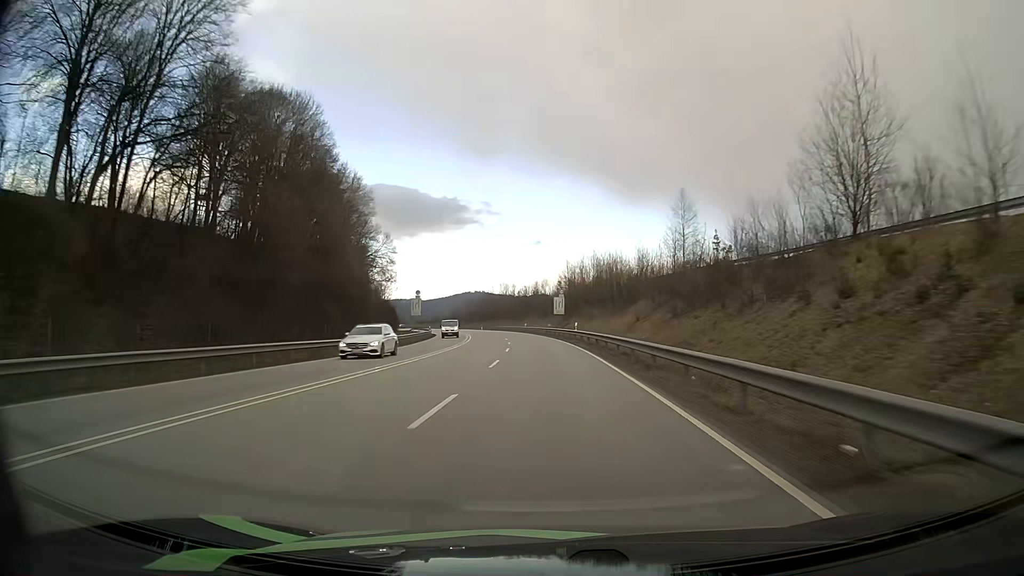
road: primary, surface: asphalt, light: Day
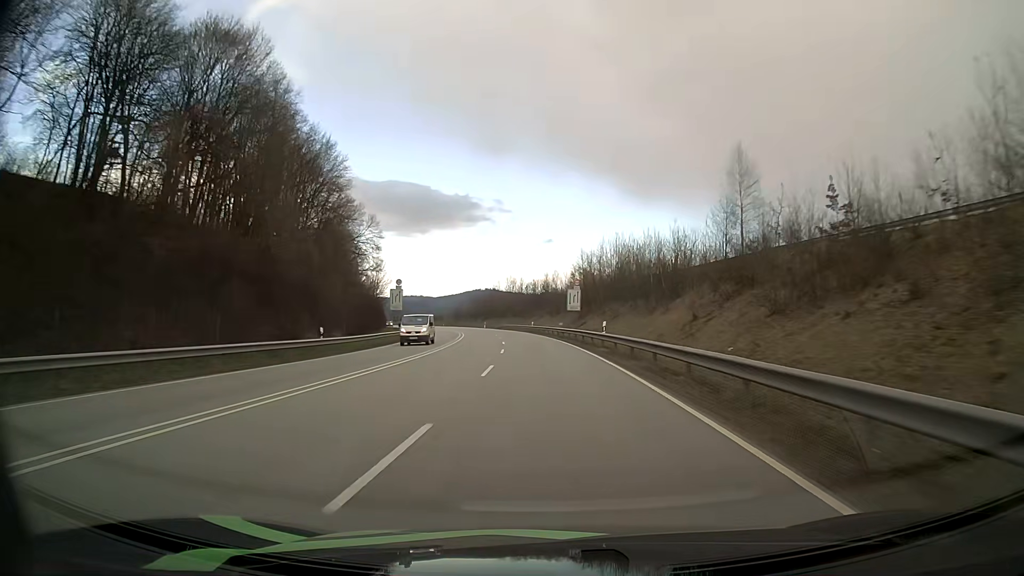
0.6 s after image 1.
(-0.1, +15.8) m; -1°
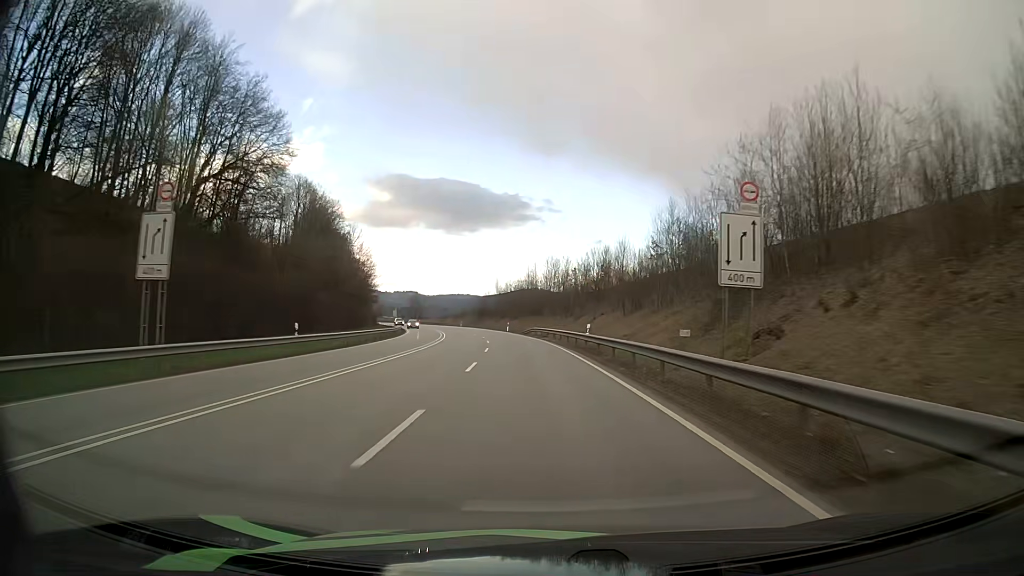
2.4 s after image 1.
(-1.3, +46.9) m; -4°
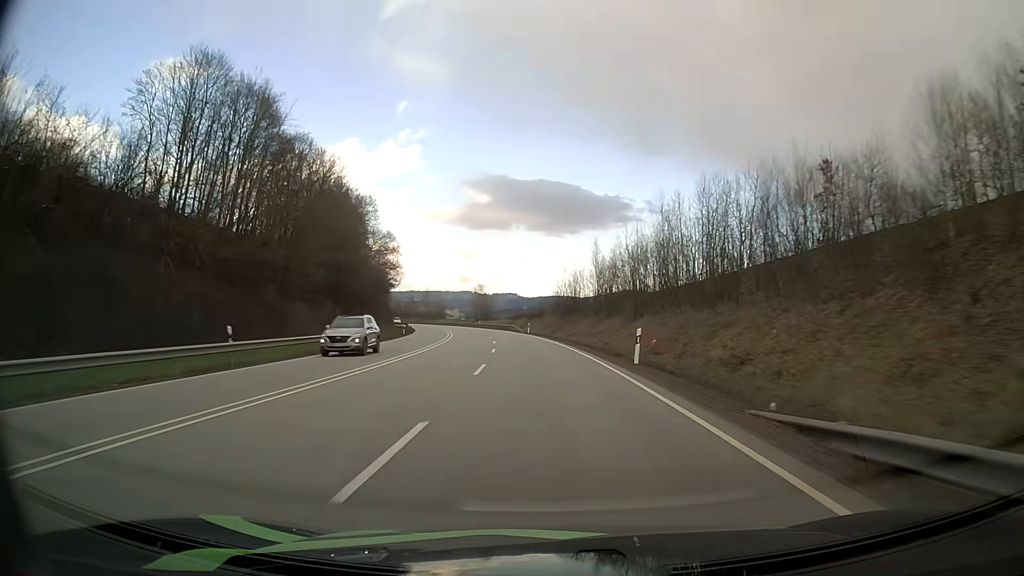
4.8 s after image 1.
(-4.4, +61.4) m; -8°
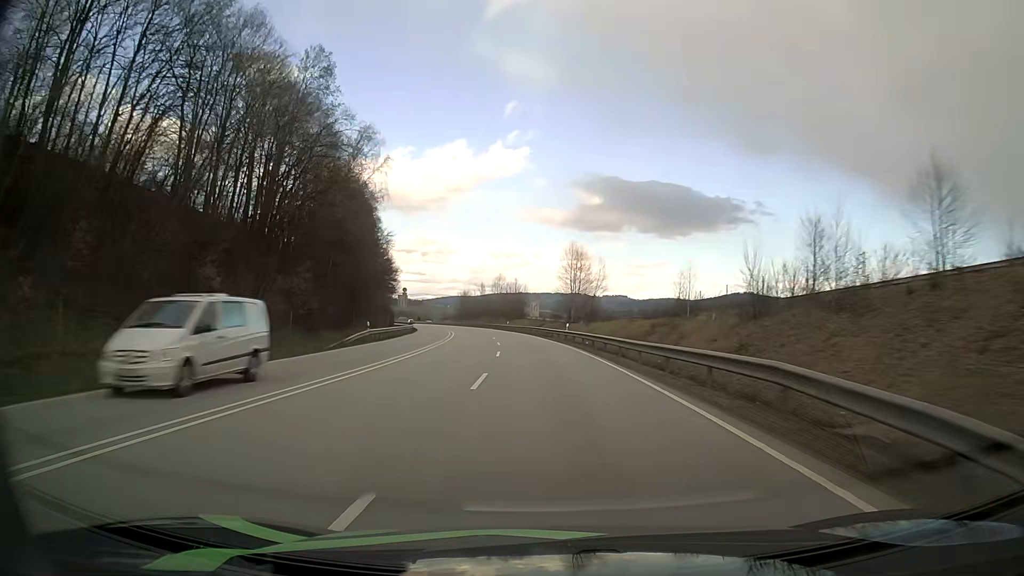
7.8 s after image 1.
(-6.5, +75.8) m; -10°
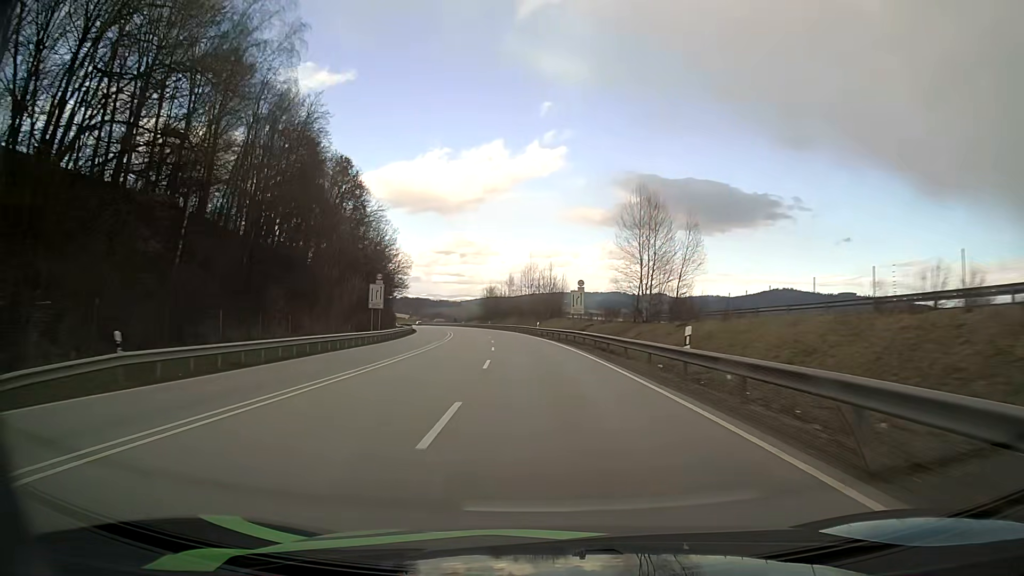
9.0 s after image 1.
(-0.9, +30.2) m; -3°
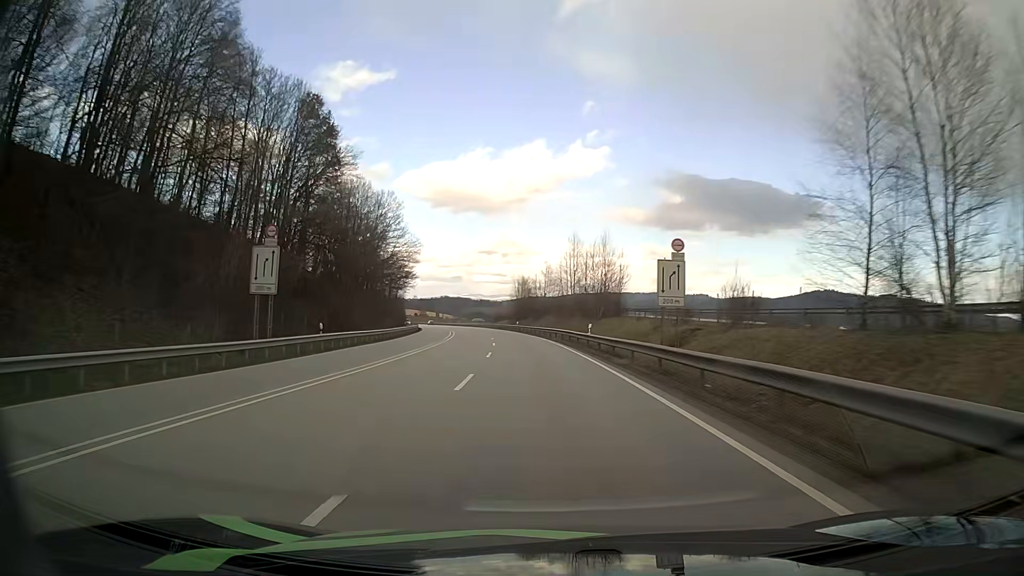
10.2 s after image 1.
(-0.9, +30.1) m; -4°
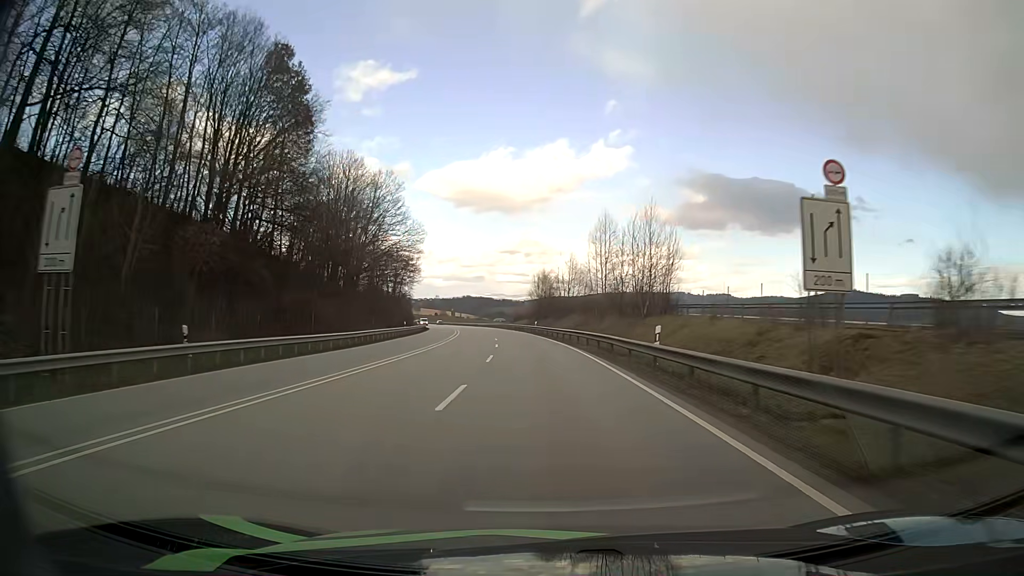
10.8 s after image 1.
(-0.2, +15.0) m; -2°
(0, +10) (0, +20) (-1, +30) (-2, +40) (-3, +50) (-4, +60) (-5, +70) (-6, +80) (-8, +90) (-9, +99) m
